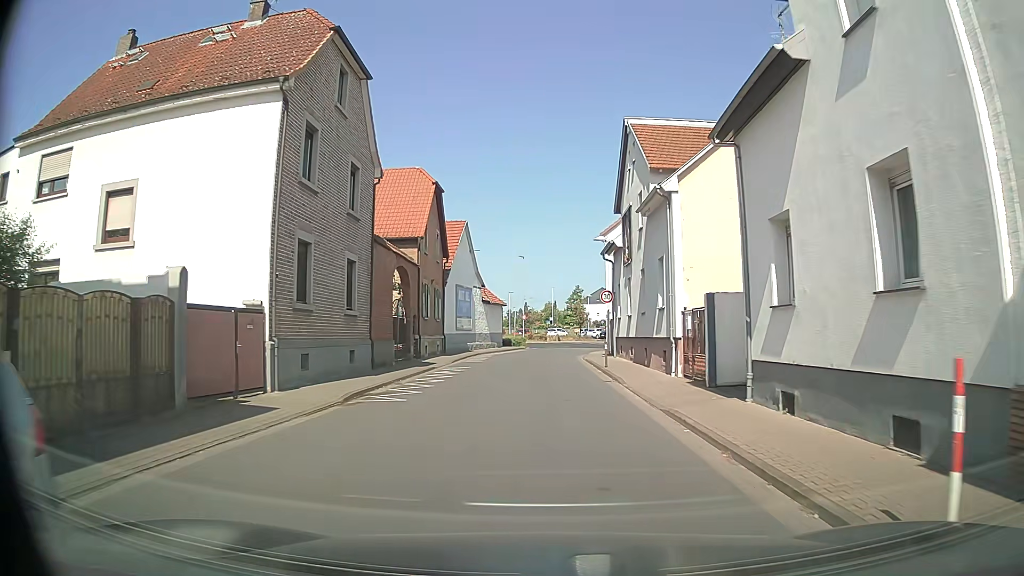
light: Day
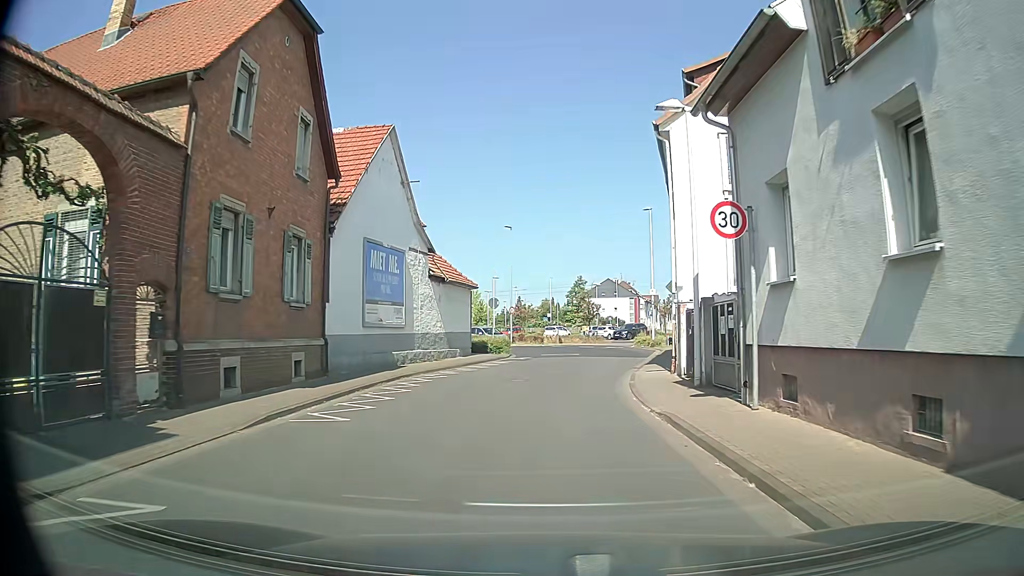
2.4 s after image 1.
(0.0, +21.5) m; +1°
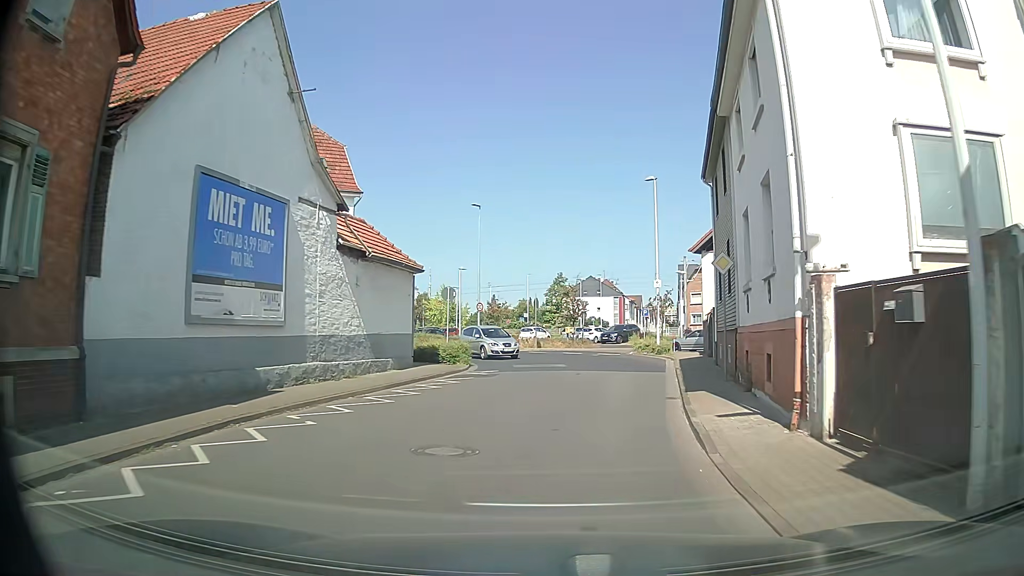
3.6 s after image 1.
(0.0, +10.2) m; +2°
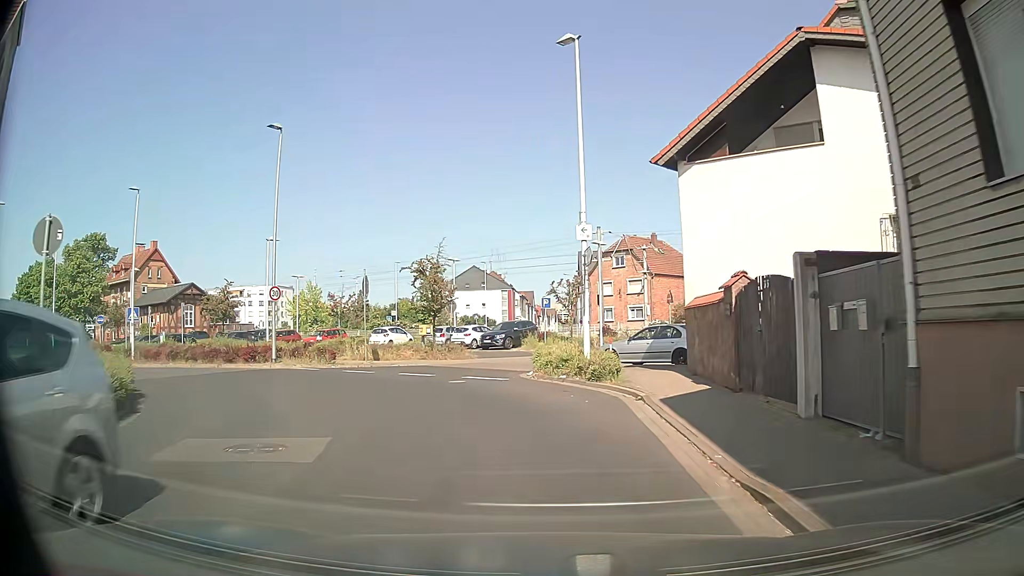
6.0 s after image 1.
(+1.7, +18.5) m; +10°
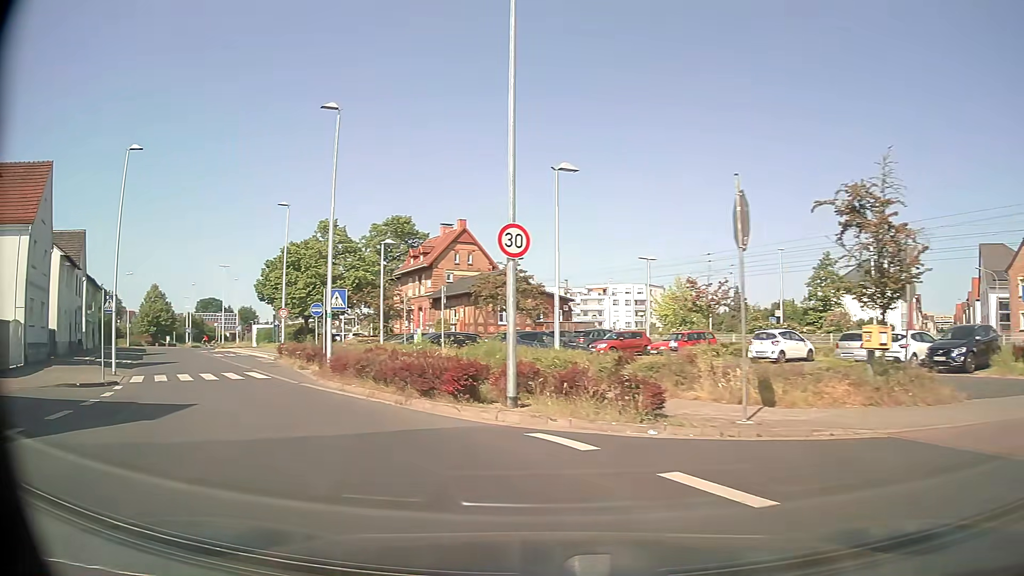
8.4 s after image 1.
(-3.7, +16.0) m; -34°
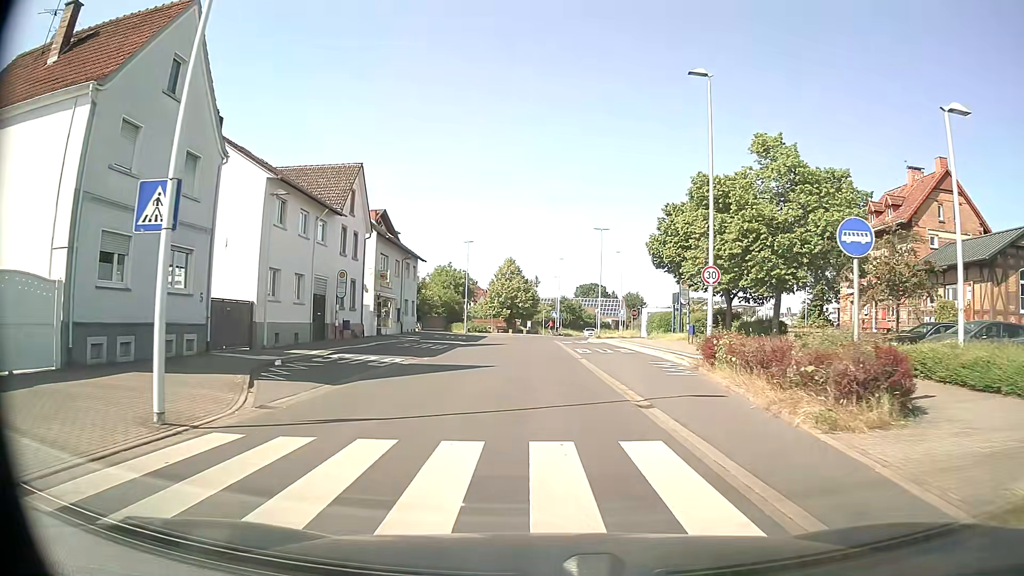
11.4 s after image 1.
(-8.1, +19.7) m; -32°
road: tertiary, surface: asphalt
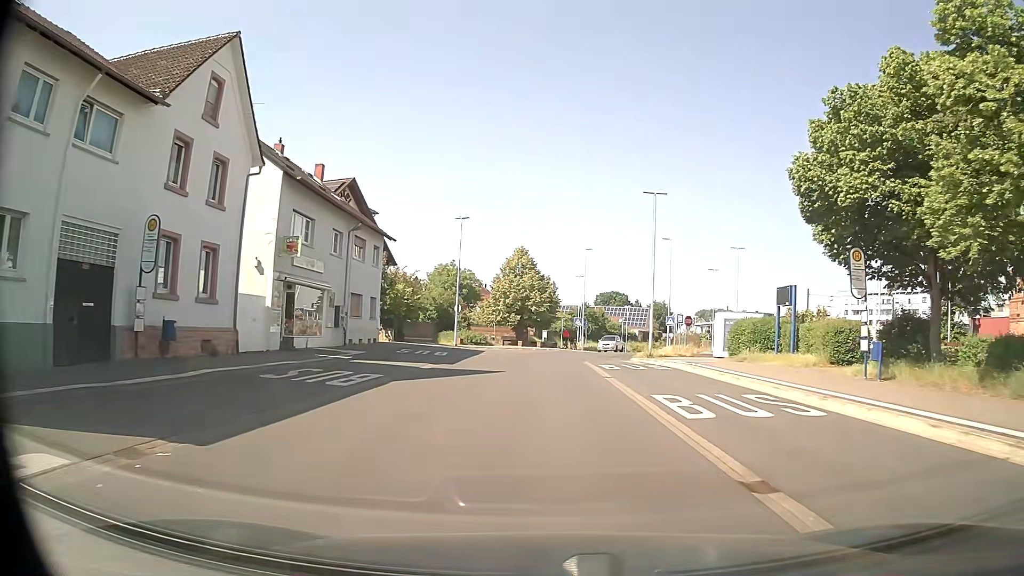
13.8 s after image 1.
(-0.4, +20.4) m; -1°
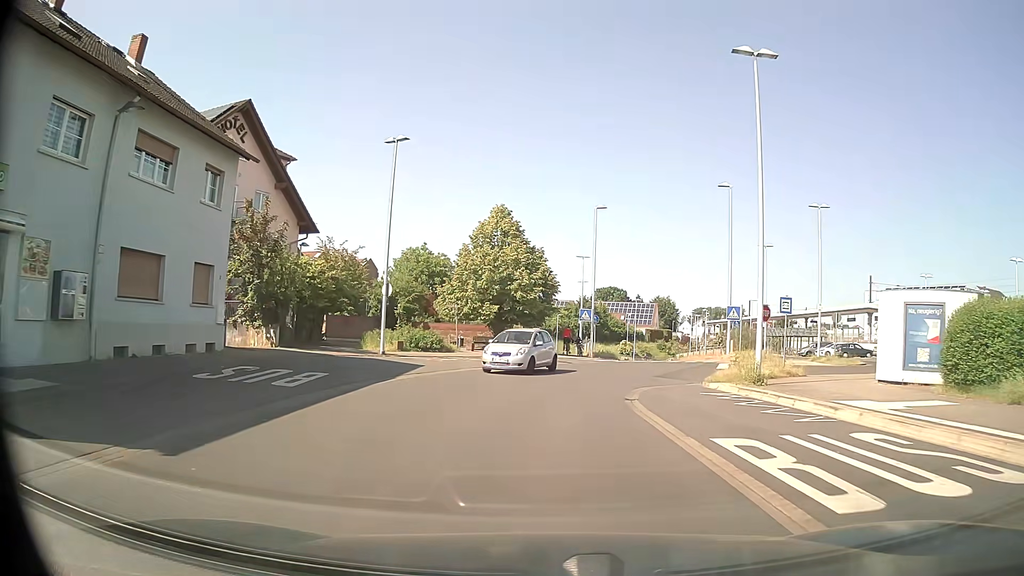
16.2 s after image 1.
(0.0, +21.0) m; 0°
(0, +10) (+2, +20) (+4, +29) (+8, +39) (+10, +49) (+10, +59) (+11, +69) (+12, +79) (+14, +88) (+19, +97) m
